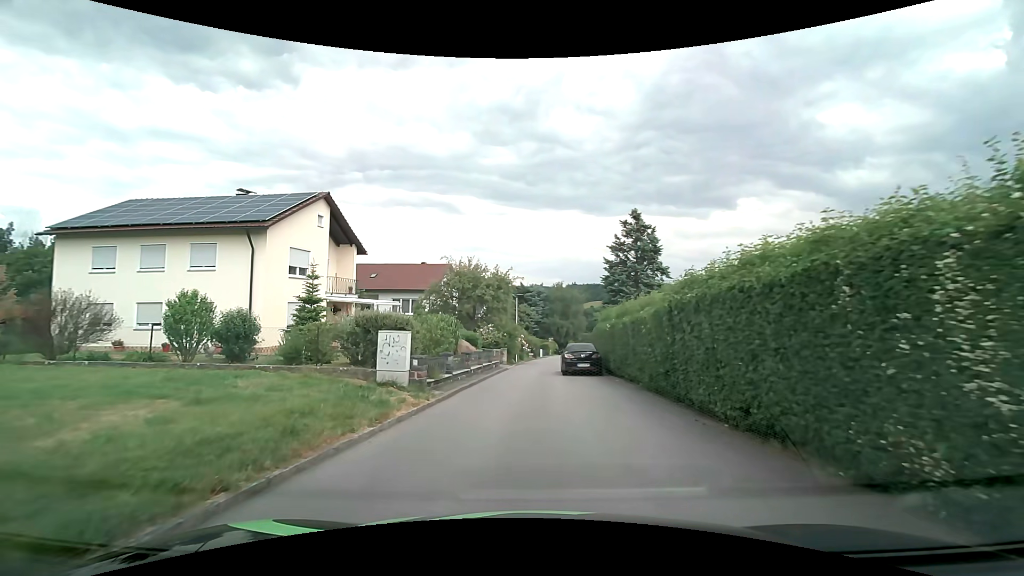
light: Day
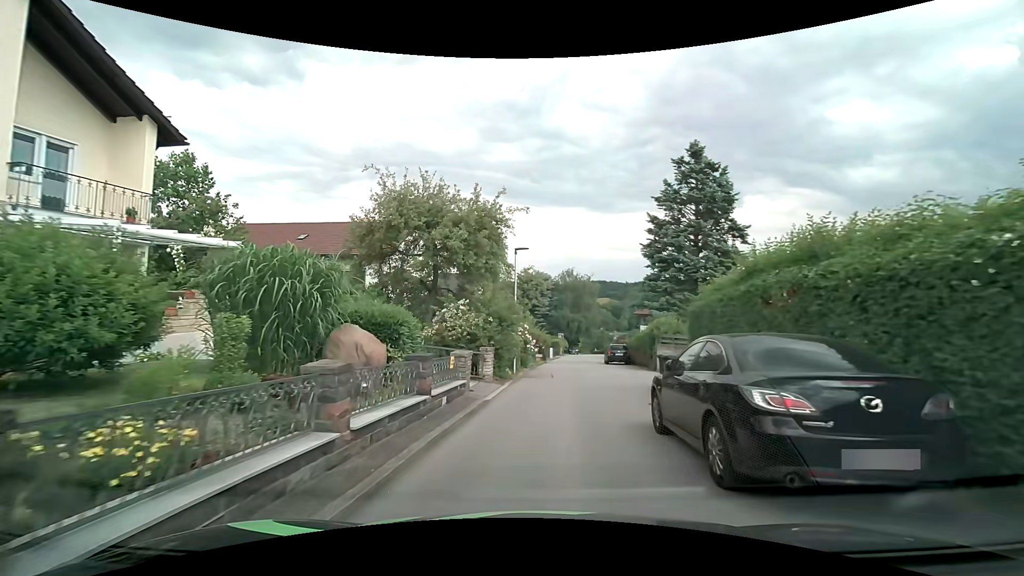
(-0.2, +17.9) m; 0°
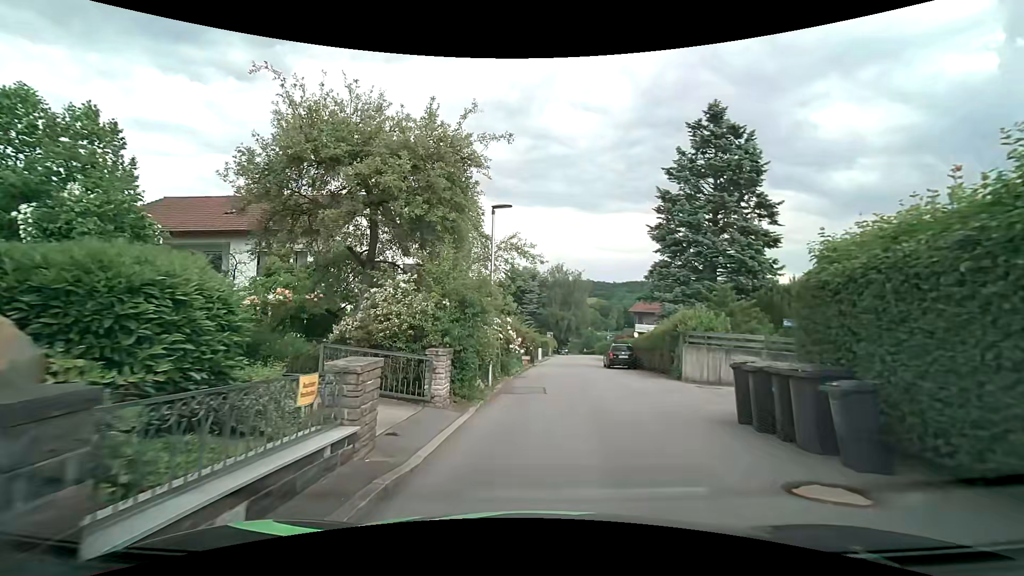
(0.0, +6.4) m; +2°
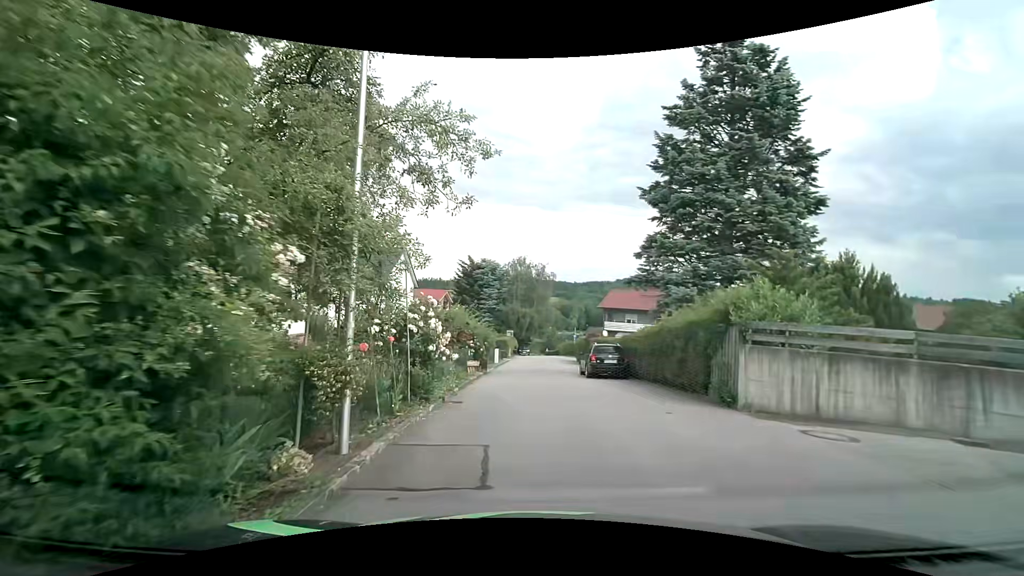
(+0.2, +8.7) m; +4°
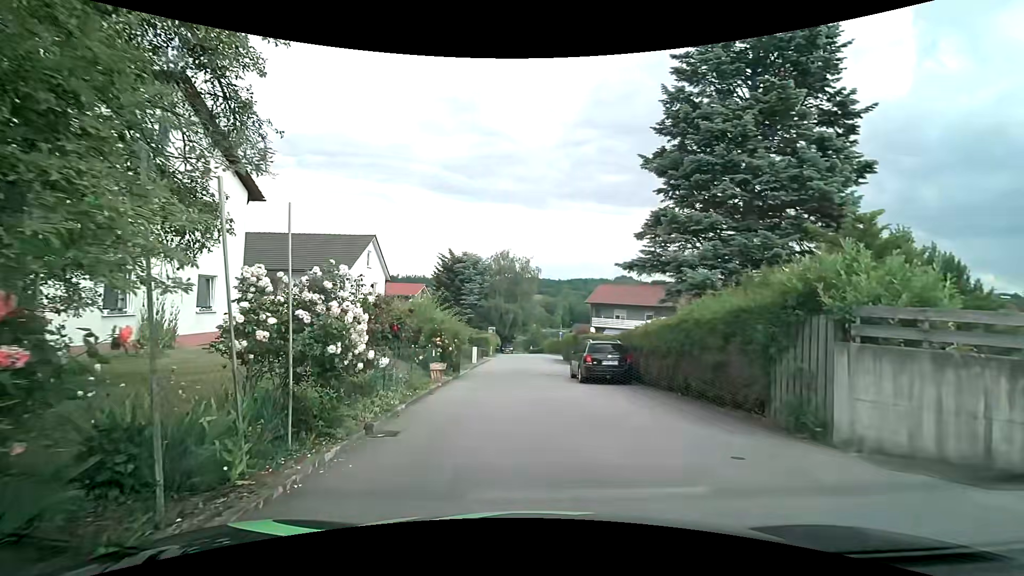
(0.0, +3.9) m; +1°
